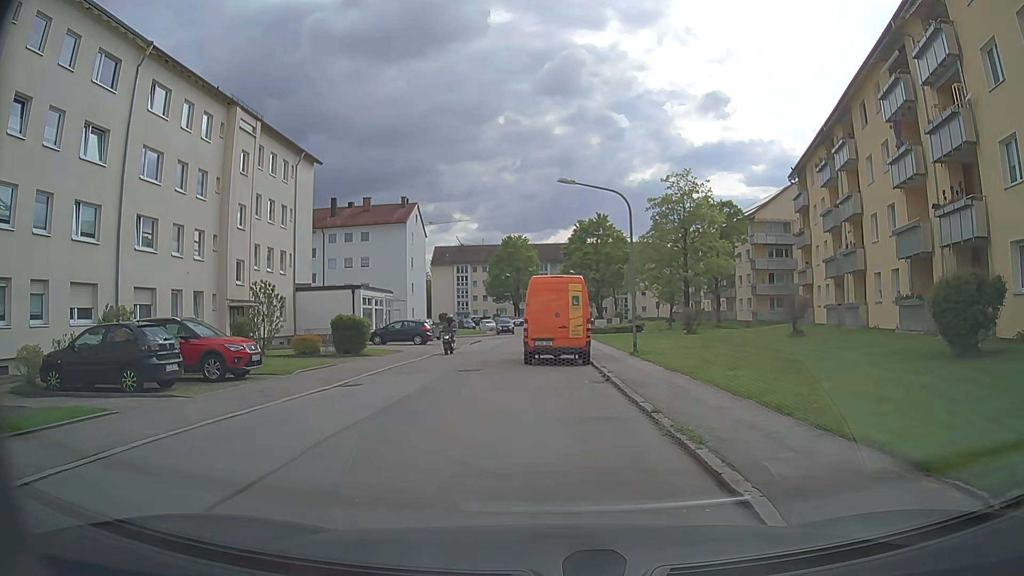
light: Day
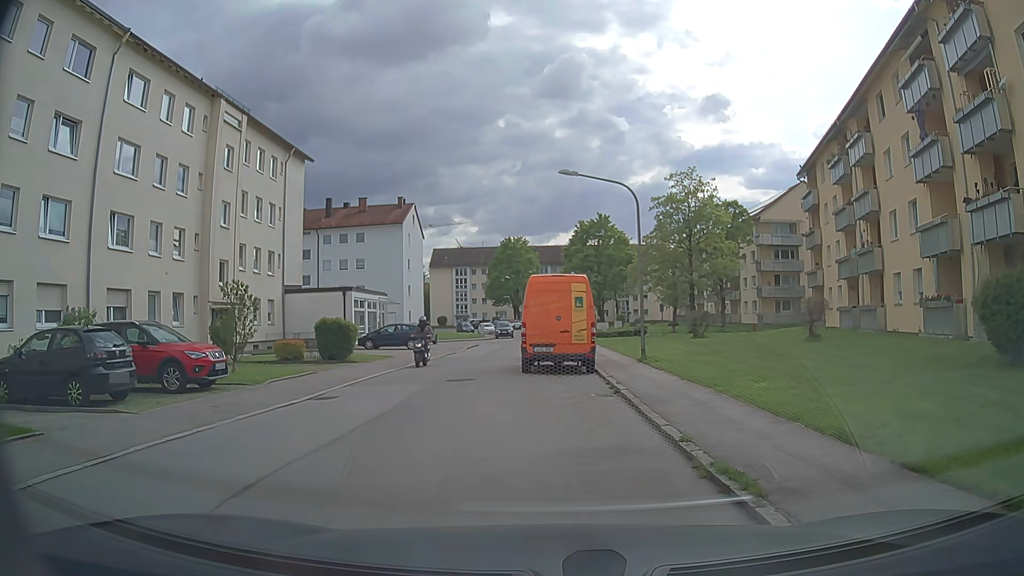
(0.0, +1.9) m; 0°
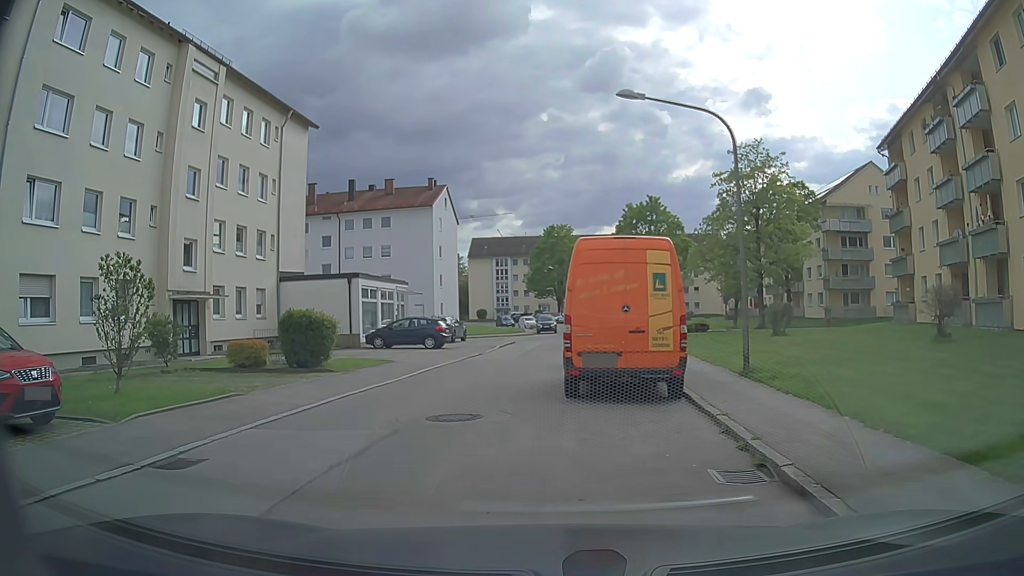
(0.0, +7.1) m; -2°
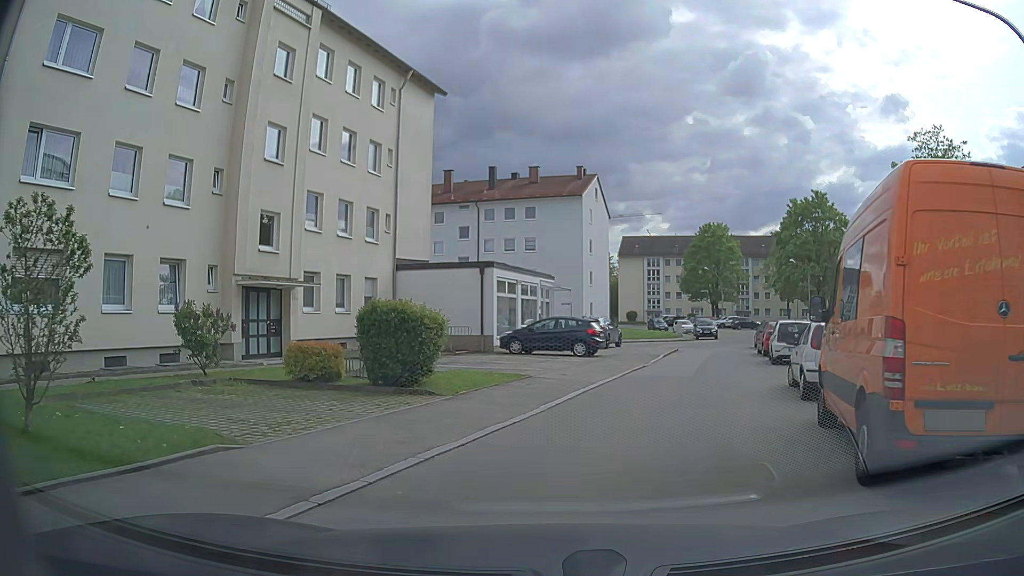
(-0.7, +6.0) m; -13°
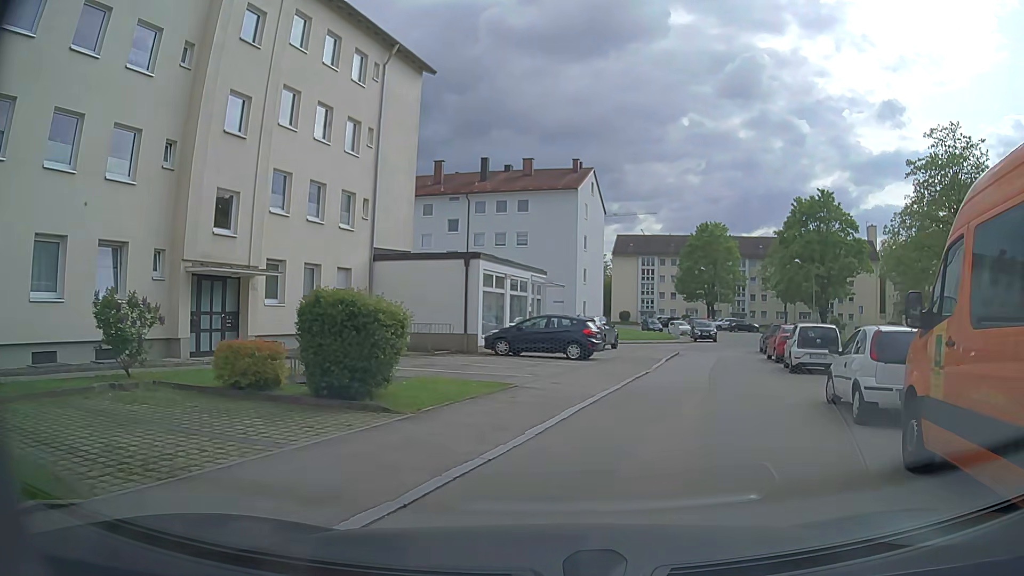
(0.0, +2.7) m; 0°
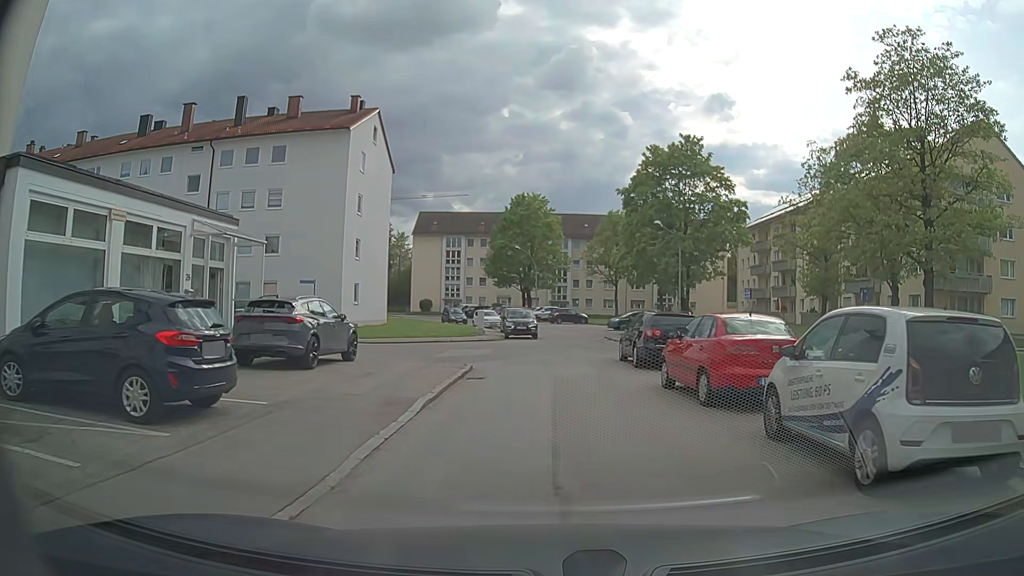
(+2.7, +15.2) m; +15°
